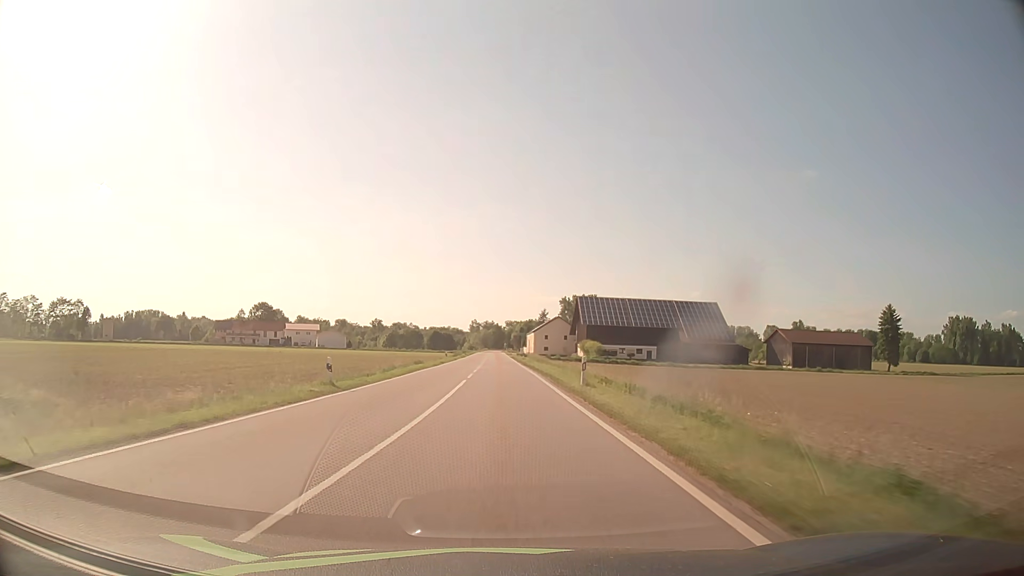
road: tertiary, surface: asphalt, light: Day
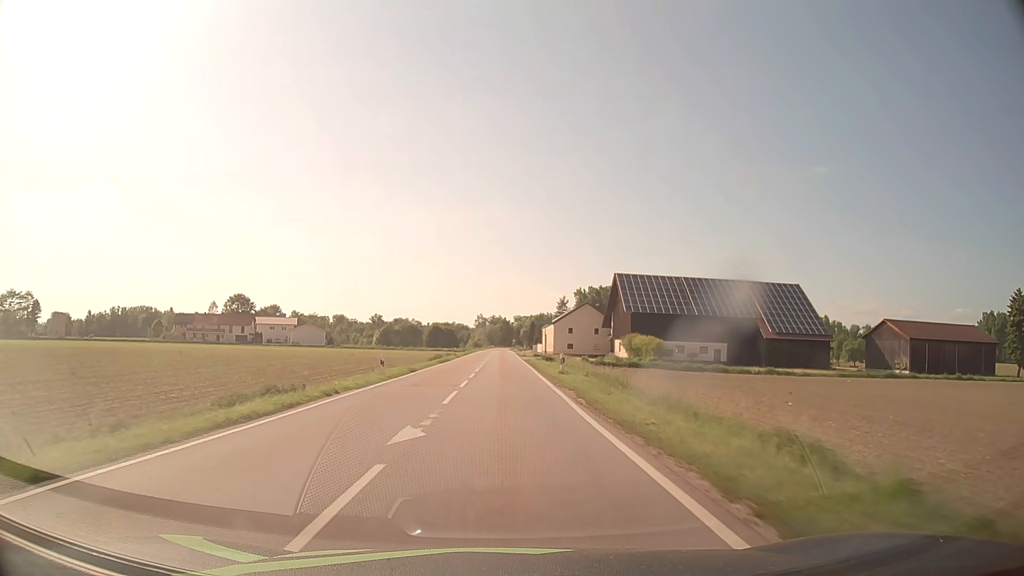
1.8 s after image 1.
(-0.3, +37.6) m; -1°
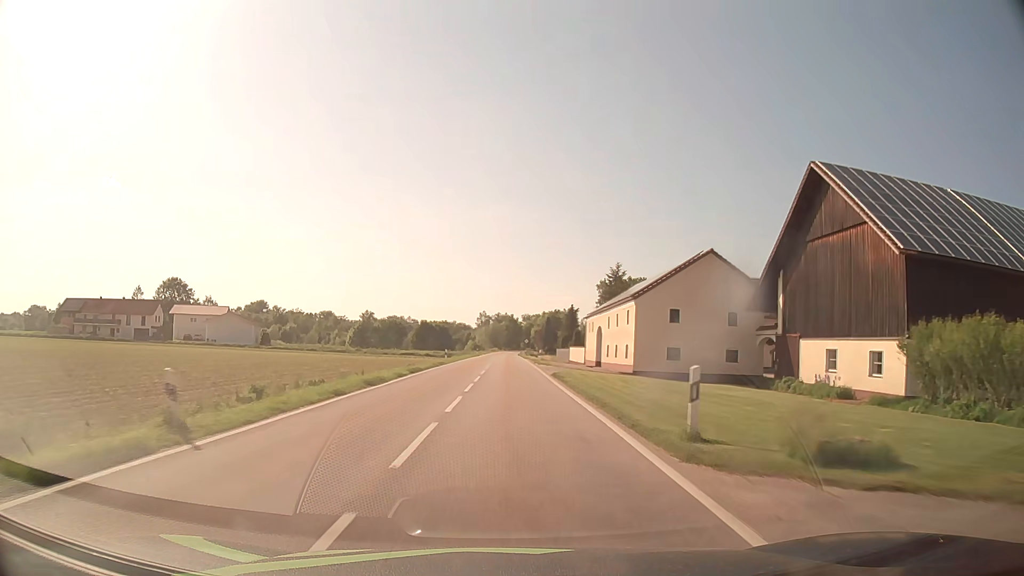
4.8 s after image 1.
(-0.4, +62.6) m; -1°
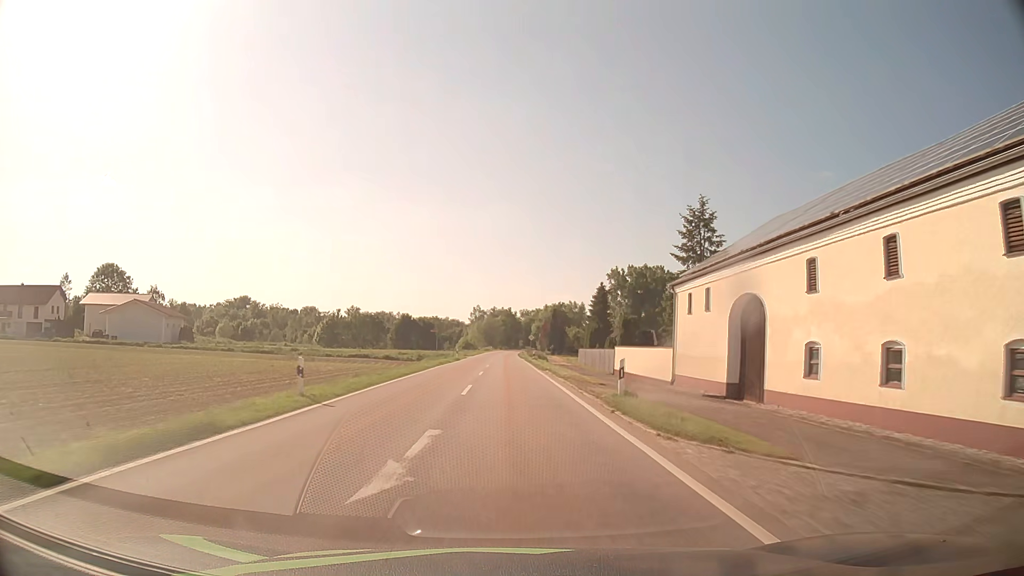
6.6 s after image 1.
(0.0, +37.5) m; 0°
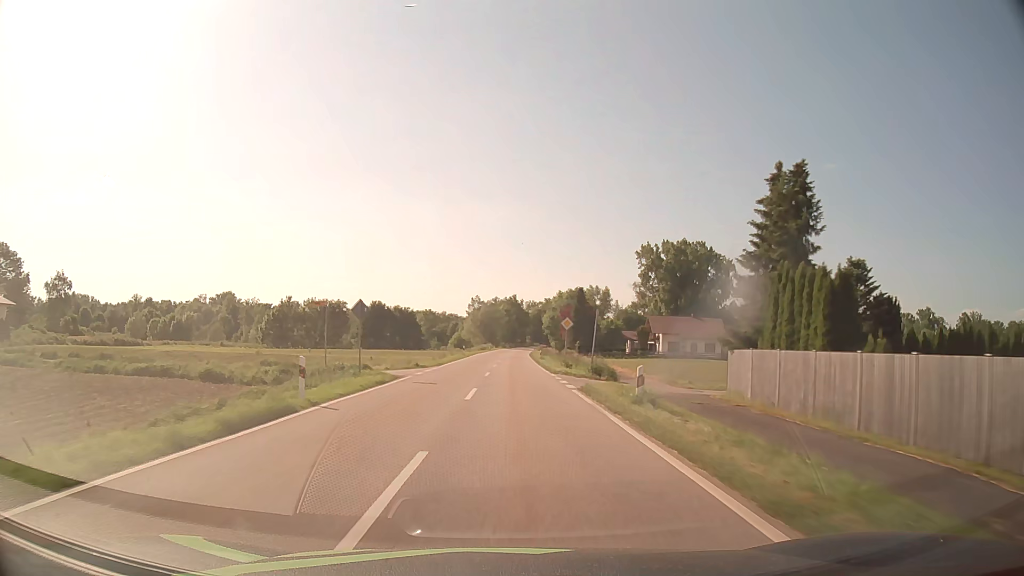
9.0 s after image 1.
(+0.1, +50.0) m; 0°
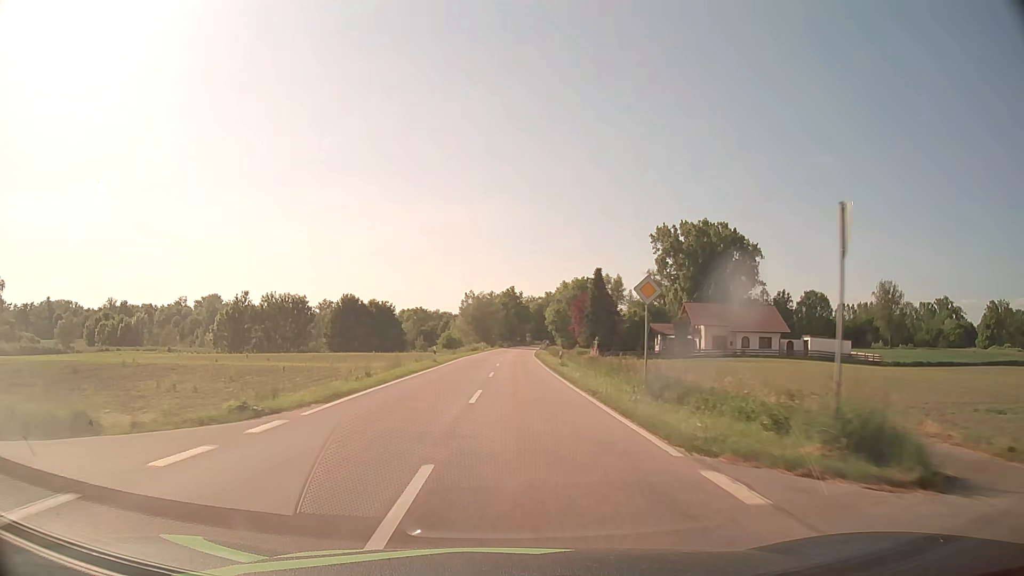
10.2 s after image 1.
(+0.1, +25.1) m; 0°
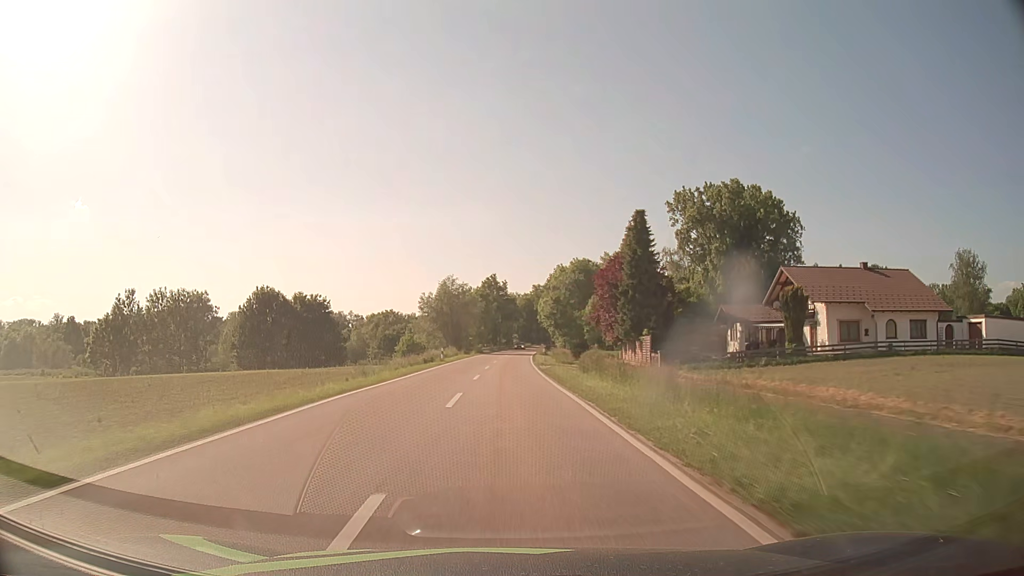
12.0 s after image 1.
(+0.5, +37.6) m; +1°
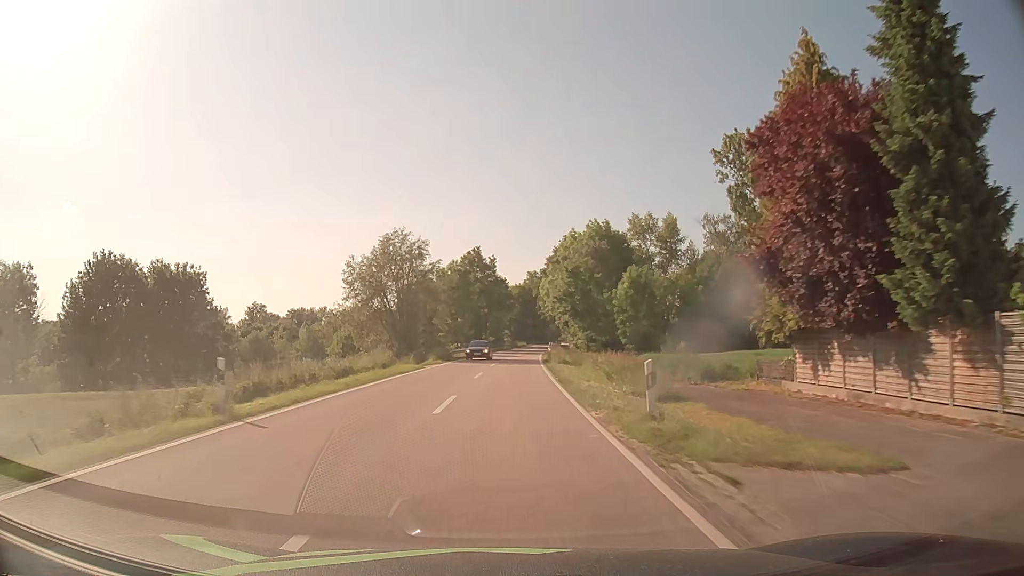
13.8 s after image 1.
(+0.2, +37.6) m; +1°
(0, +10) (0, +20) (0, +30) (+1, +40) (+1, +50) (+1, +60) (+2, +70) (+3, +80) (+4, +90) (+5, +100) m
